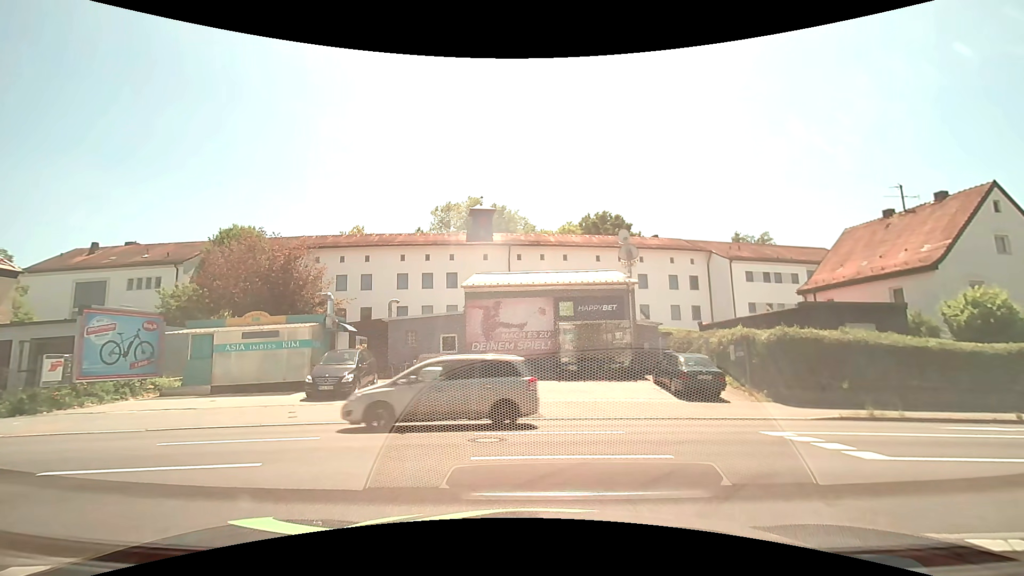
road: service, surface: paving_stones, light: Day
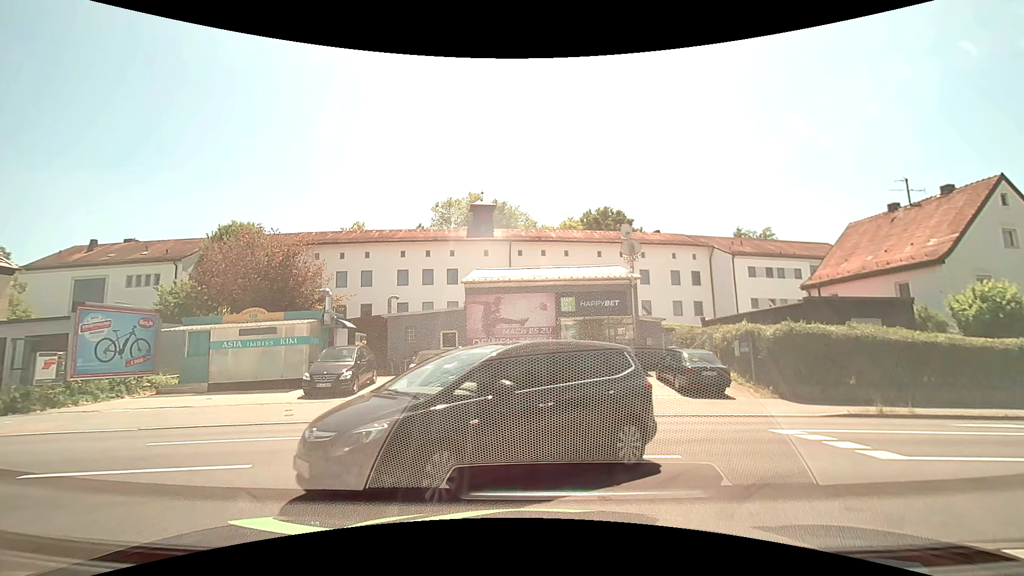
(0.0, +0.4) m; 0°
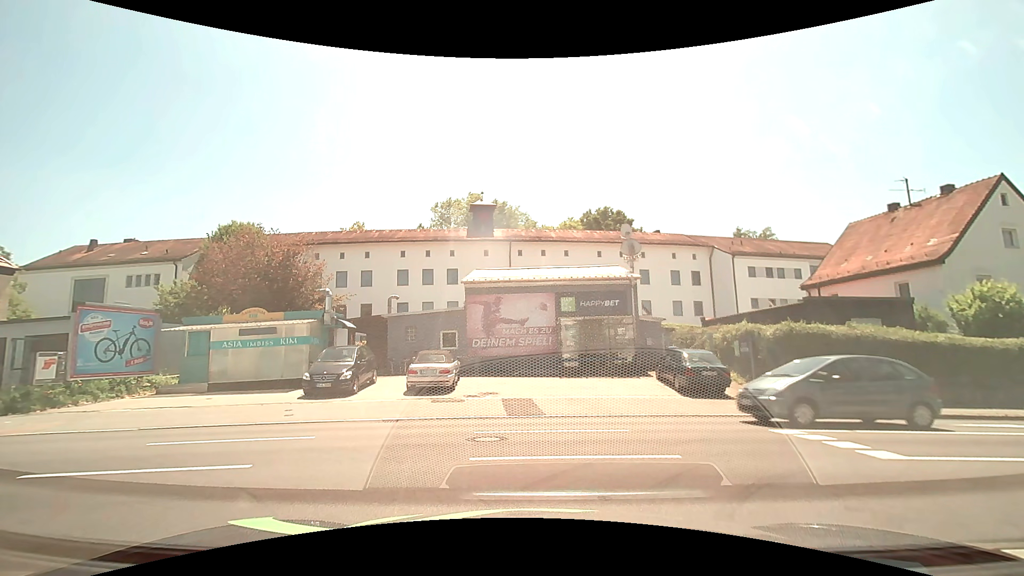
(0.0, 0.0) m; 0°
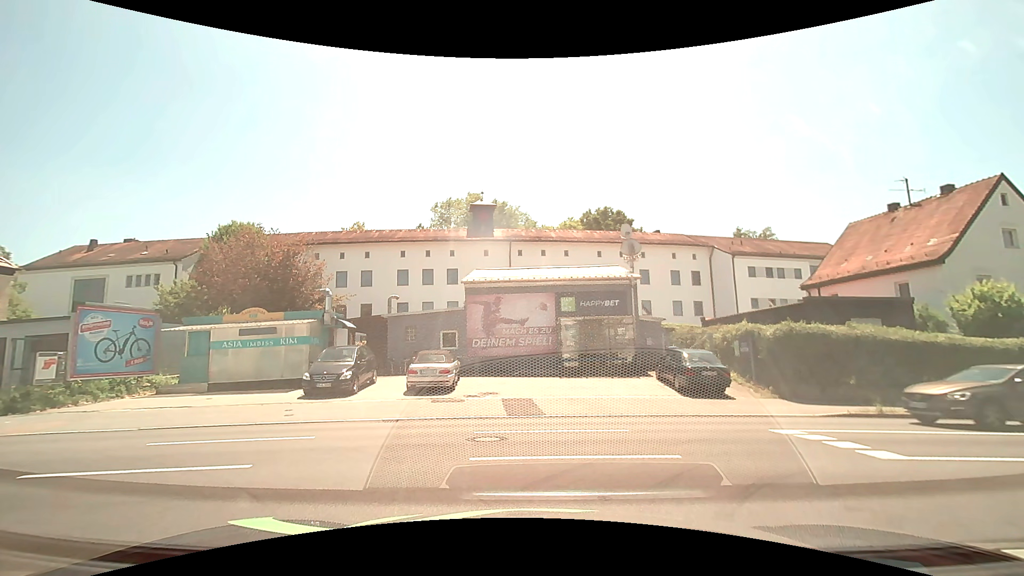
(0.0, 0.0) m; 0°
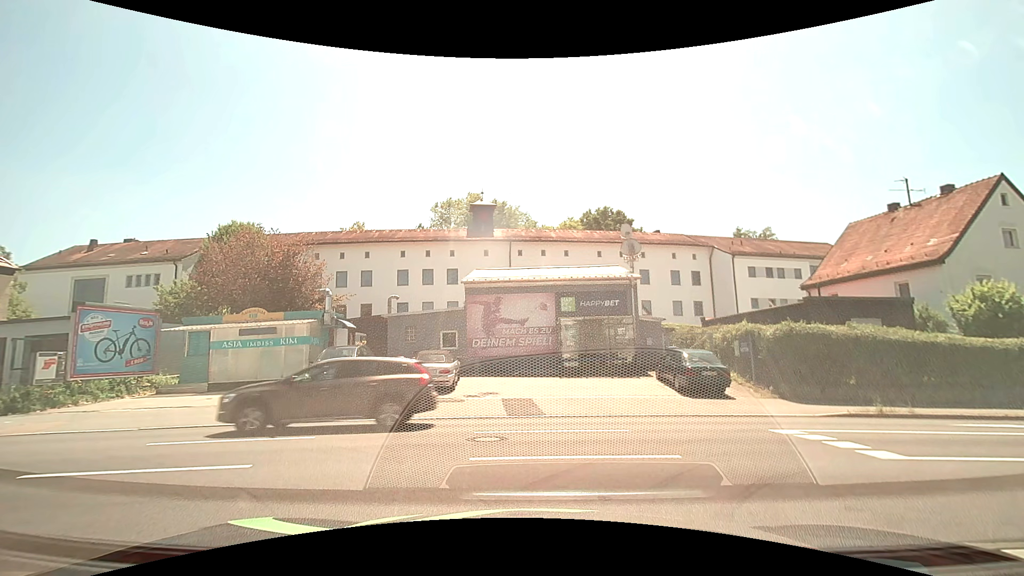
(0.0, 0.0) m; 0°
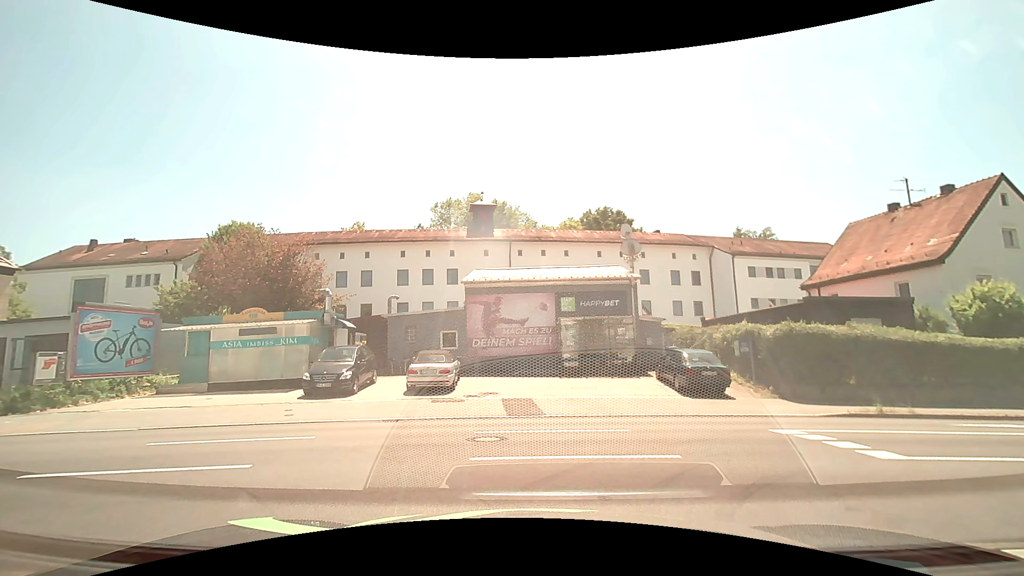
(0.0, 0.0) m; 0°
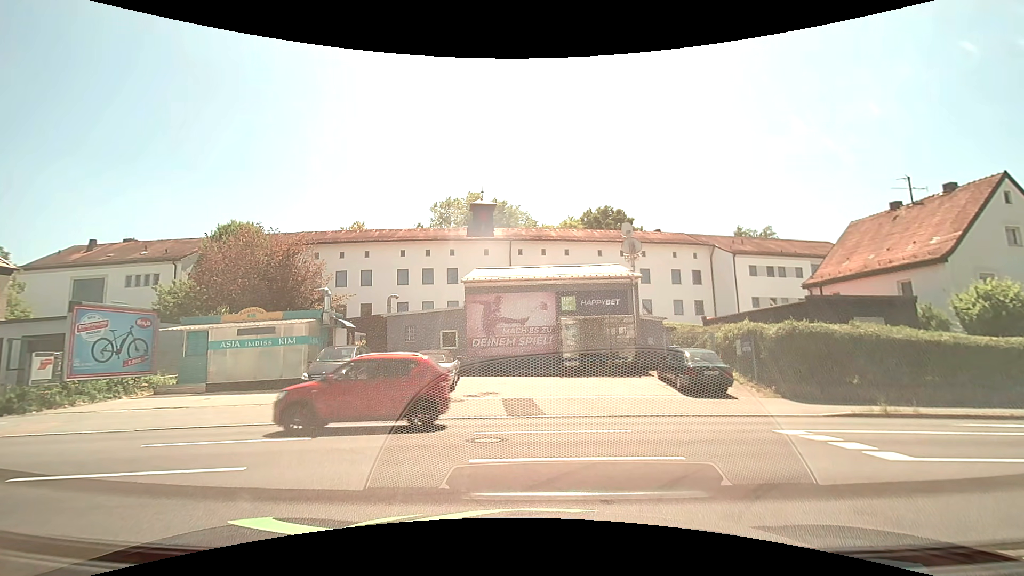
(0.0, +0.1) m; 0°
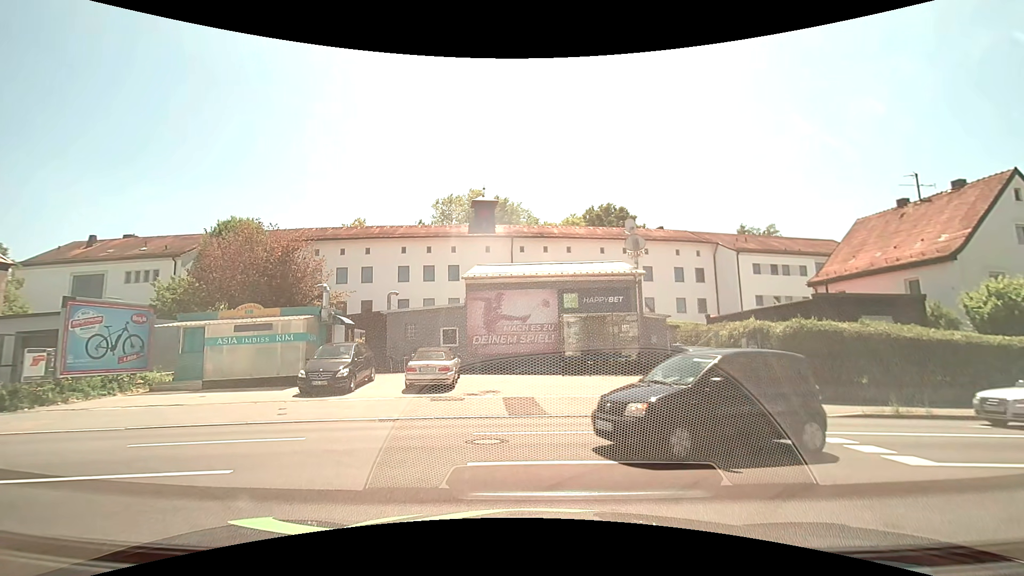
(0.0, +0.4) m; 0°
